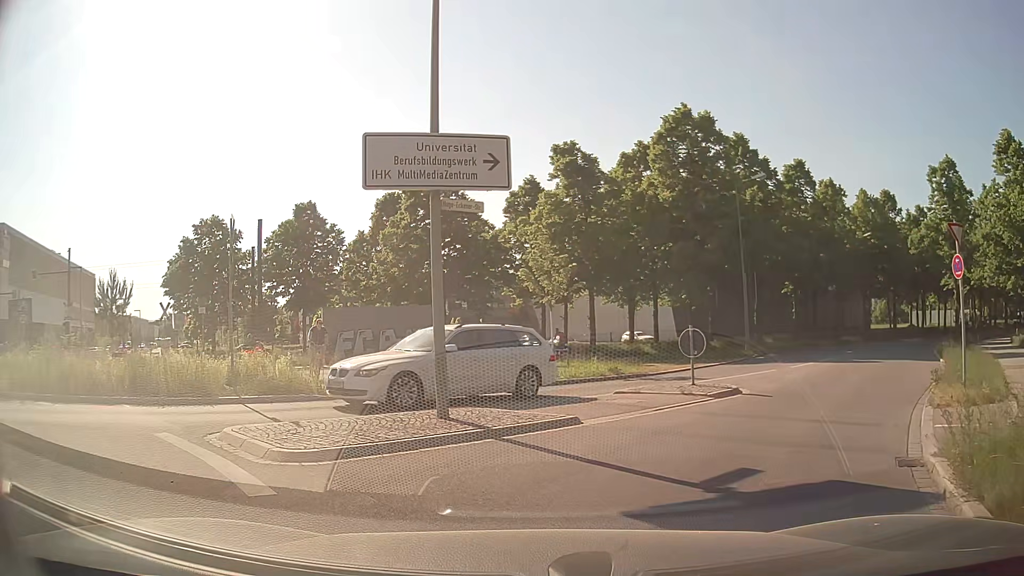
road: secondary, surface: asphalt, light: Day
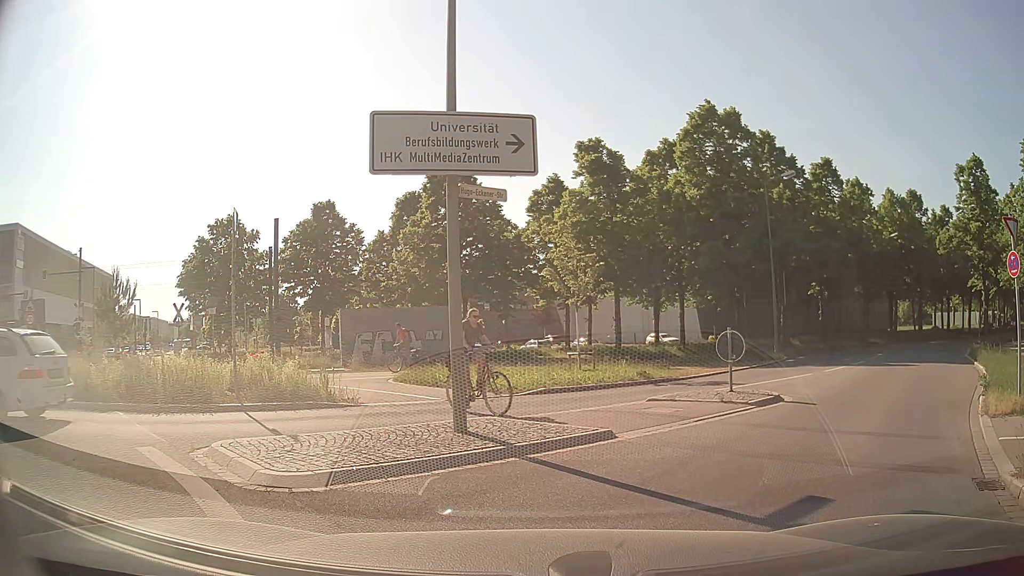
(0.0, +1.0) m; -1°
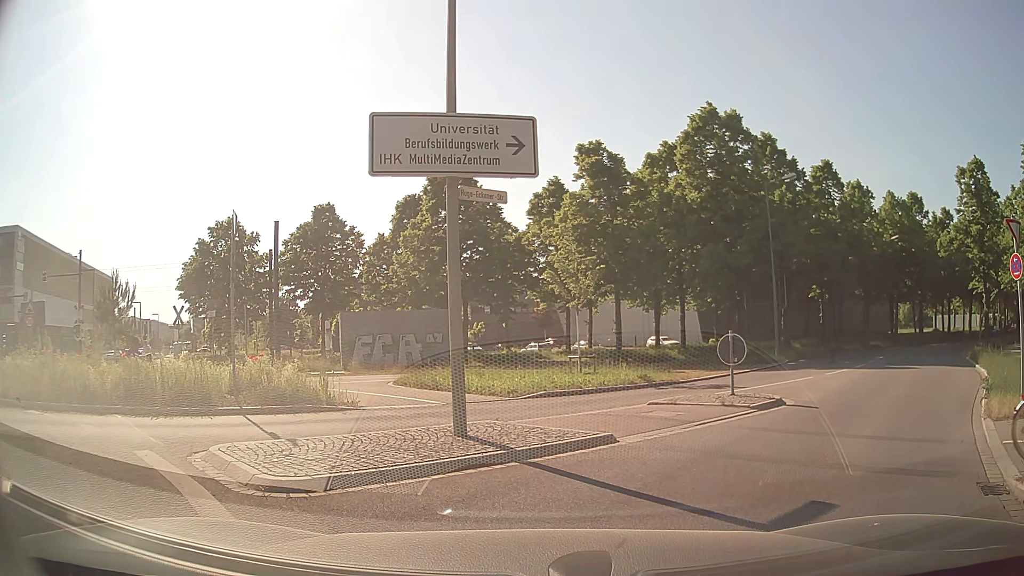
(0.0, +0.1) m; 0°
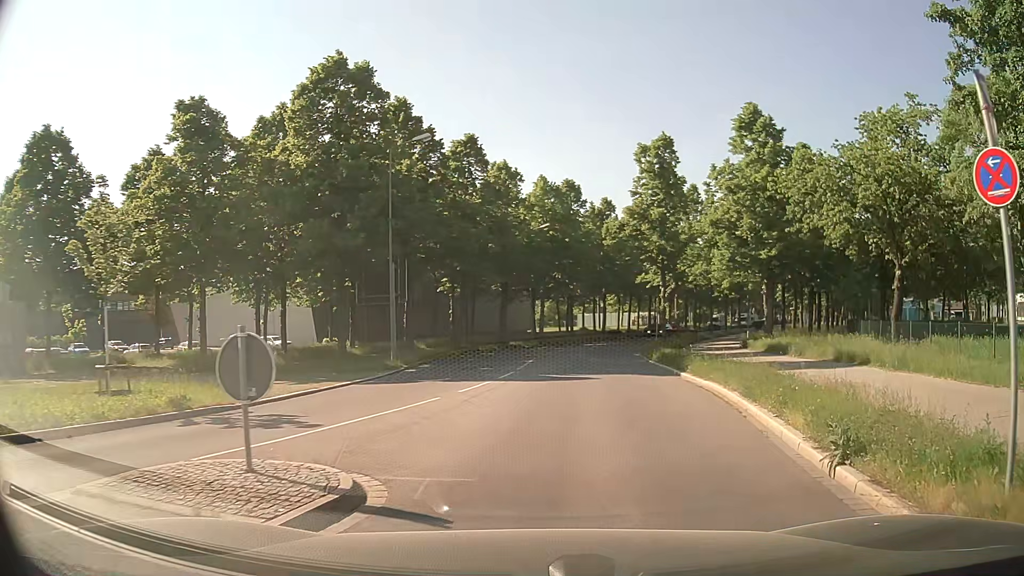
(+1.9, +7.8) m; +29°
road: residential
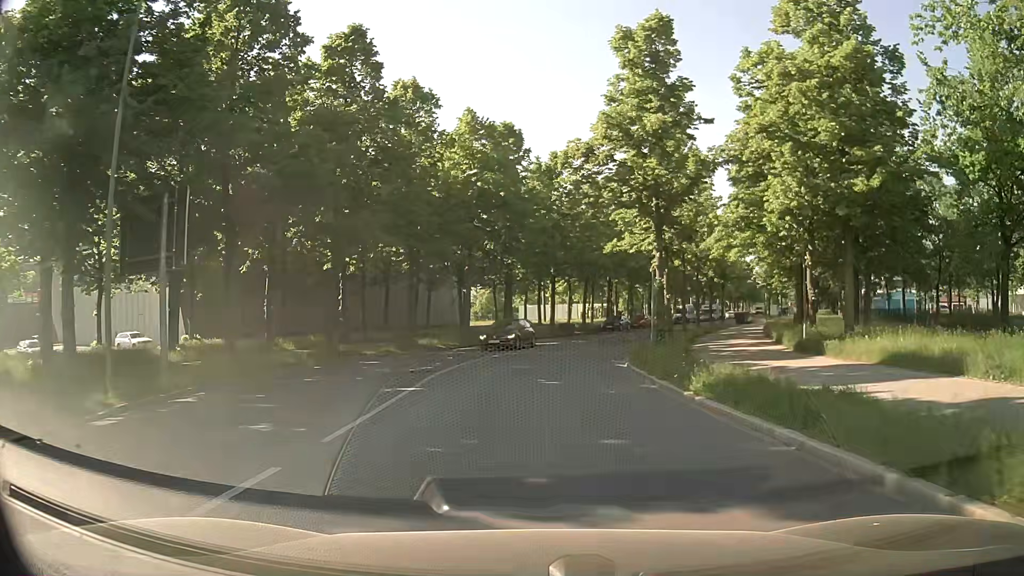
(+1.1, +17.0) m; +5°
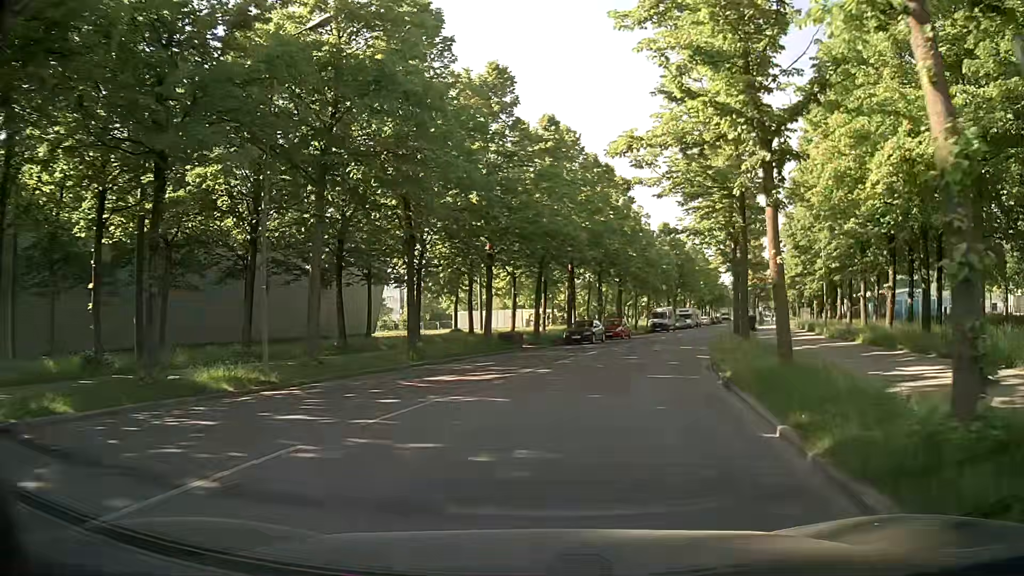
(+0.7, +20.9) m; +4°
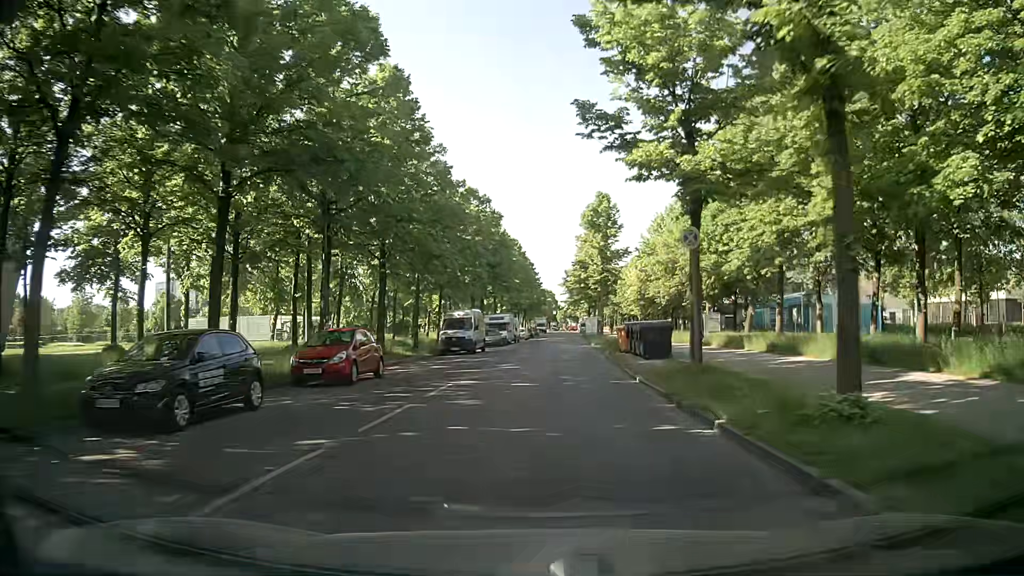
(+5.4, +30.3) m; +18°
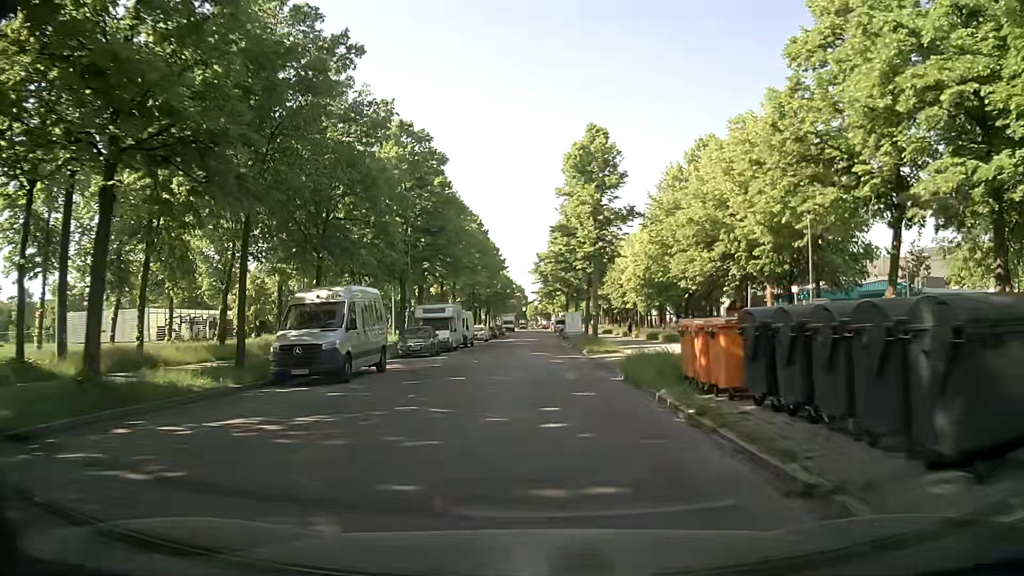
(+0.3, +20.9) m; +1°
(0, +10) (0, +20) (+1, +30) (+1, +40) (+1, +50) (+1, +60) (+2, +70) (+2, +80) (+3, +90) (+3, +100) m
